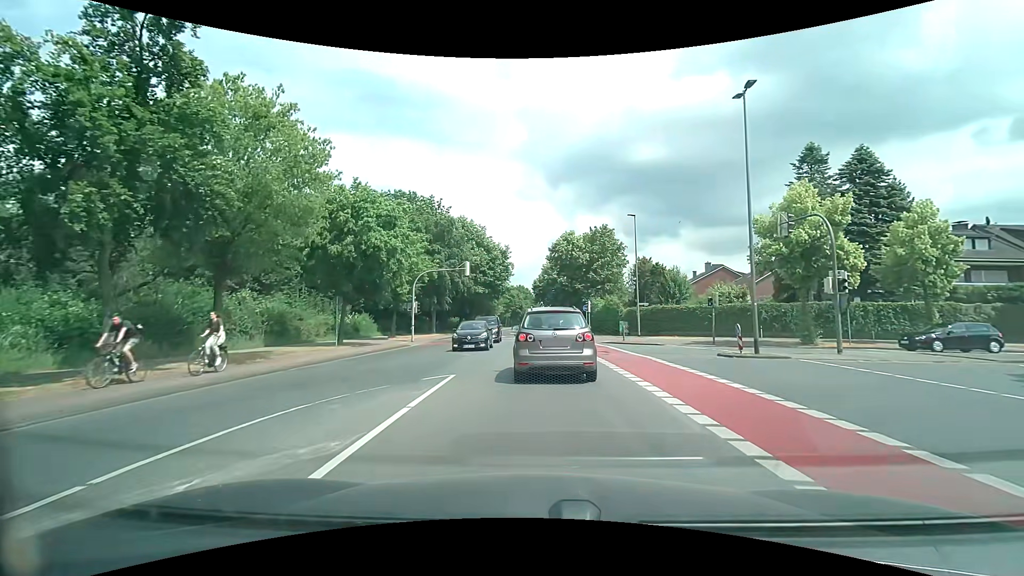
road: tertiary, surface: asphalt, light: Day
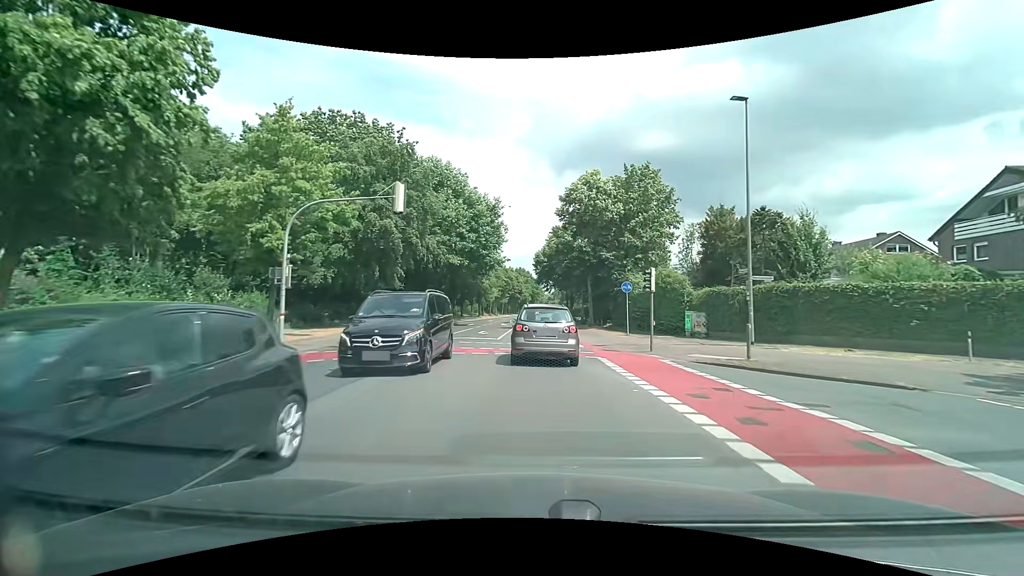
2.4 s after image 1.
(-0.1, +21.7) m; 0°
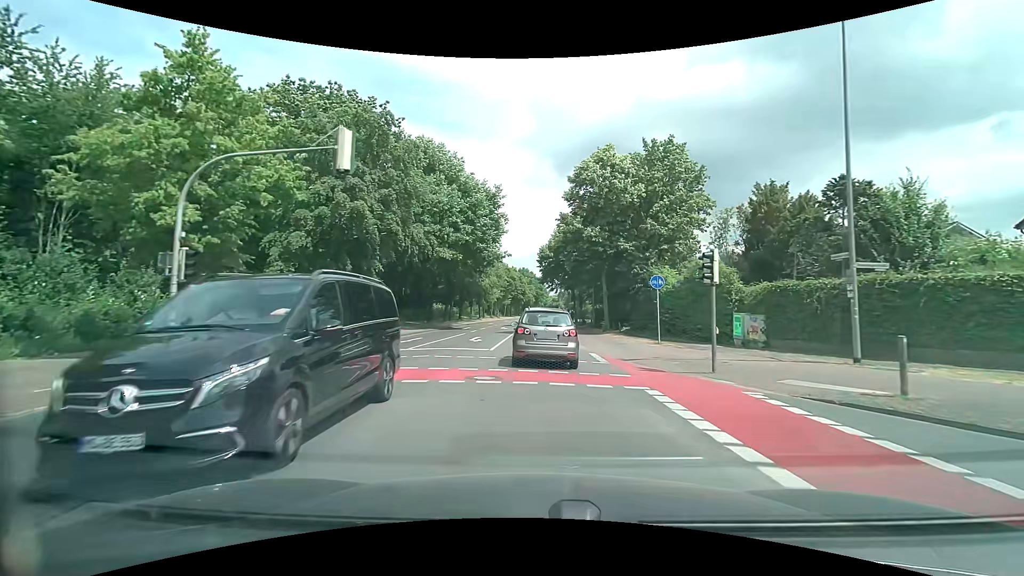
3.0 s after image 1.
(0.0, +6.3) m; 0°
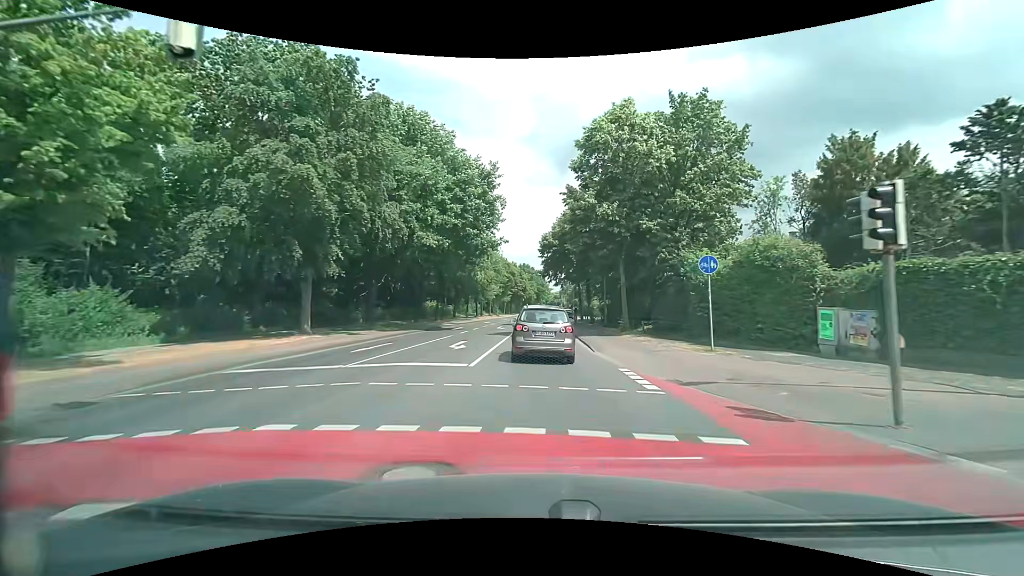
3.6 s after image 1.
(0.0, +6.5) m; 0°
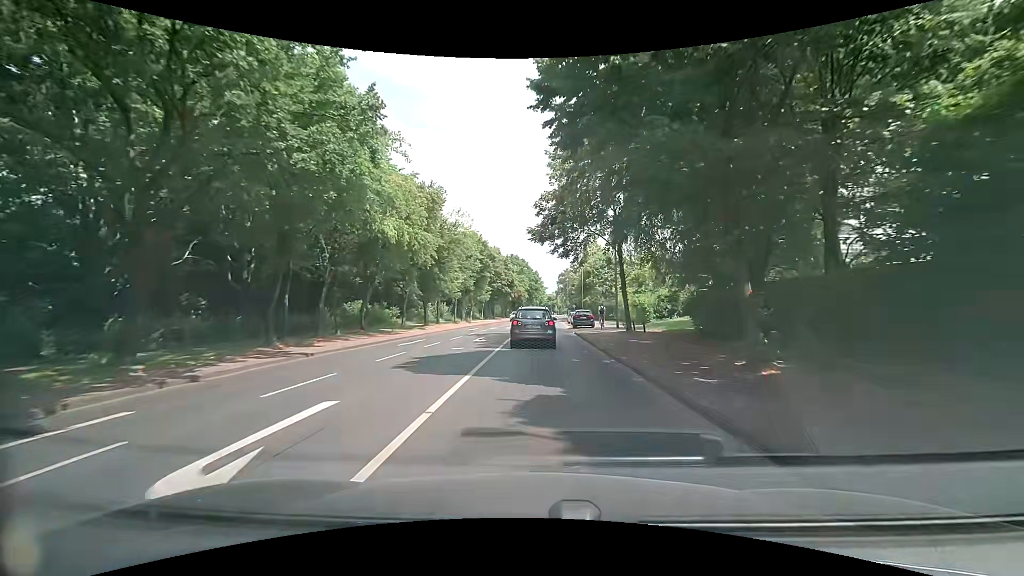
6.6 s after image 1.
(+0.2, +34.7) m; +1°
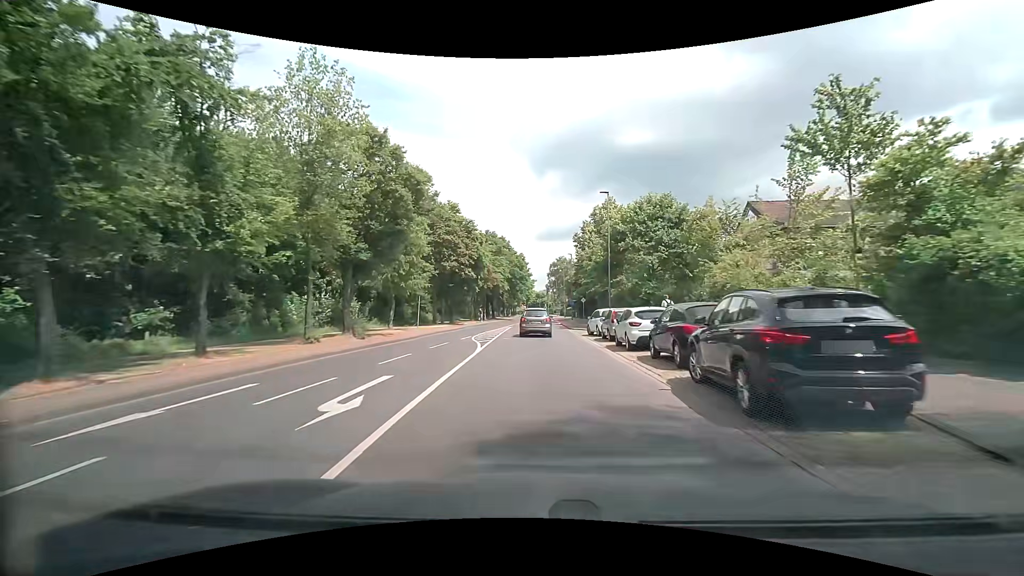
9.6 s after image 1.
(+0.5, +37.0) m; +2°
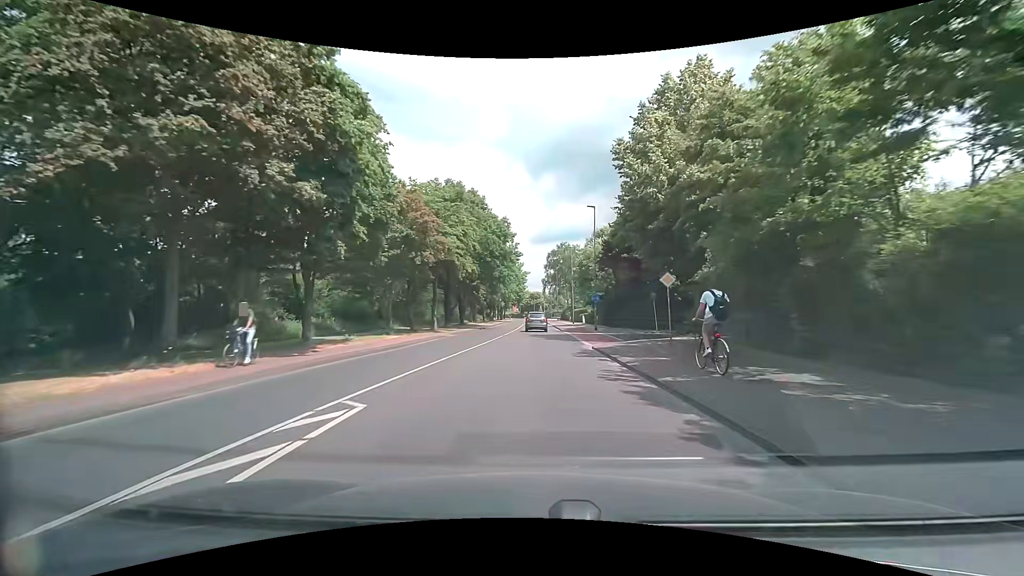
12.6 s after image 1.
(+0.2, +36.8) m; 0°
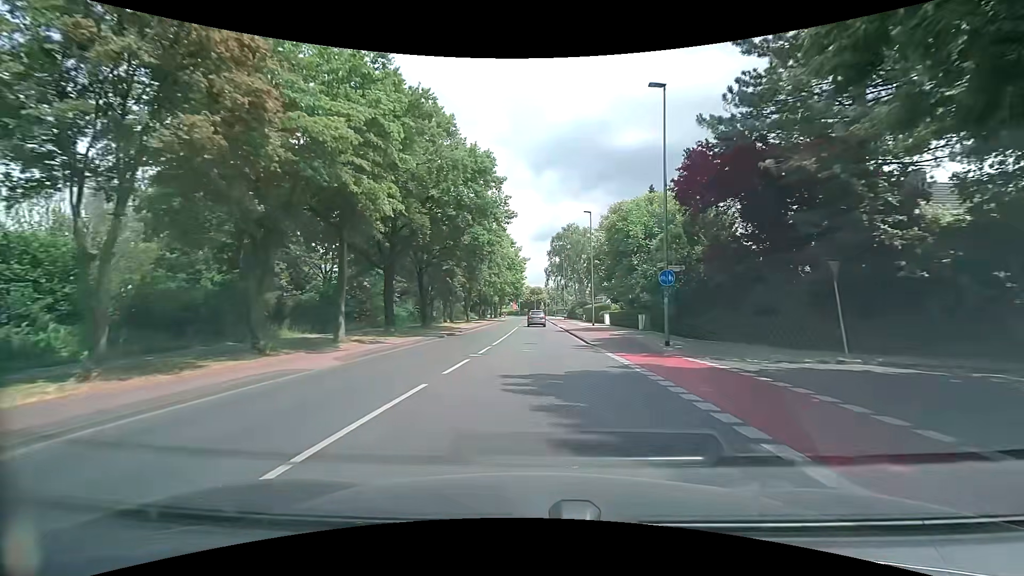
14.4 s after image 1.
(+0.2, +22.0) m; +1°
(0, +10) (0, +20) (0, +30) (0, +40) (0, +50) (0, +60) (0, +70) (-1, +80) (-1, +90) (-1, +100) m
